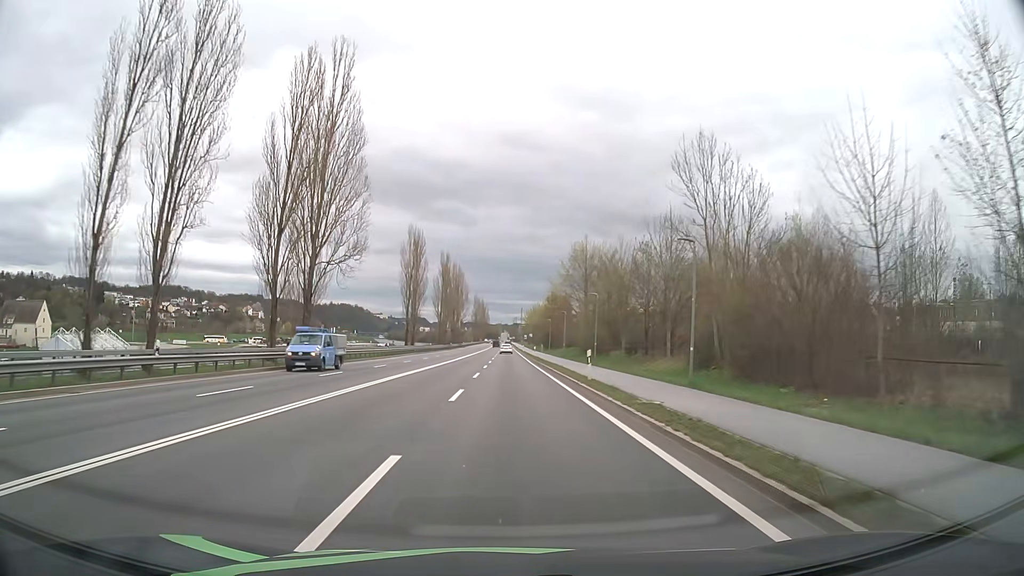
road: primary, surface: asphalt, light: Day
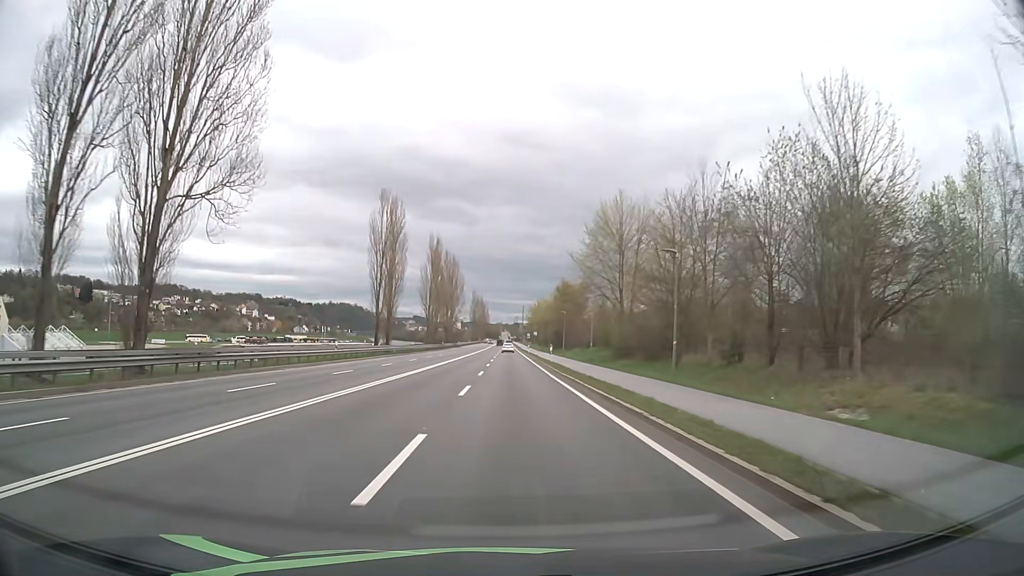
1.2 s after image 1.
(-0.1, +22.2) m; 0°
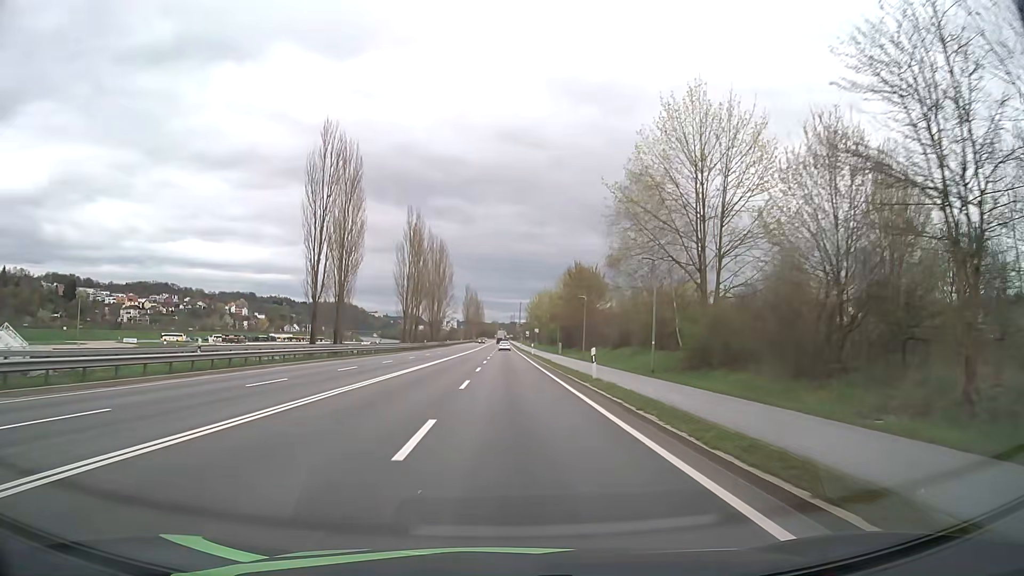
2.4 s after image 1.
(+0.1, +22.4) m; 0°
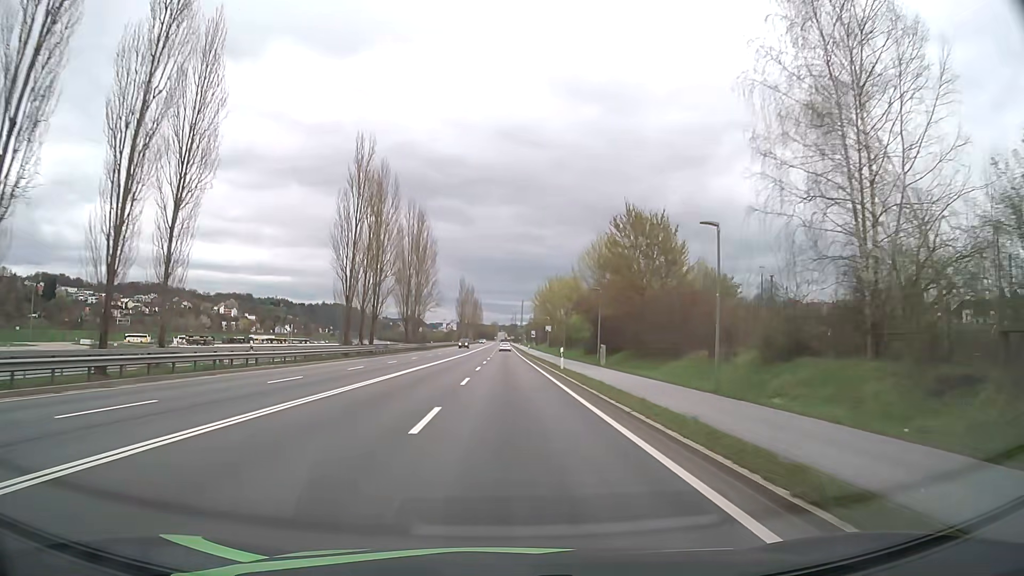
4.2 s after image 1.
(+0.1, +33.8) m; 0°
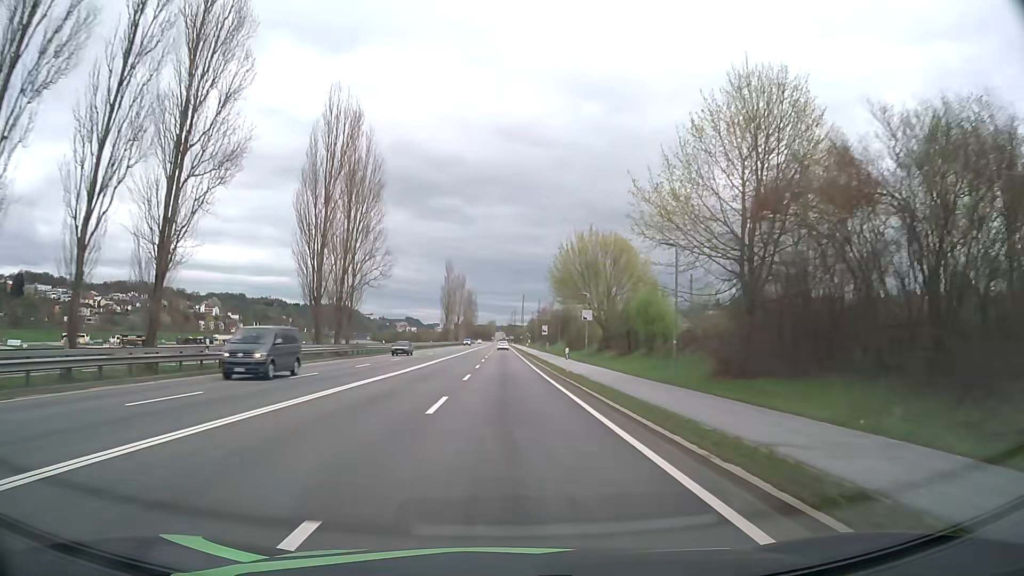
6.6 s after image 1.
(-0.1, +45.4) m; 0°
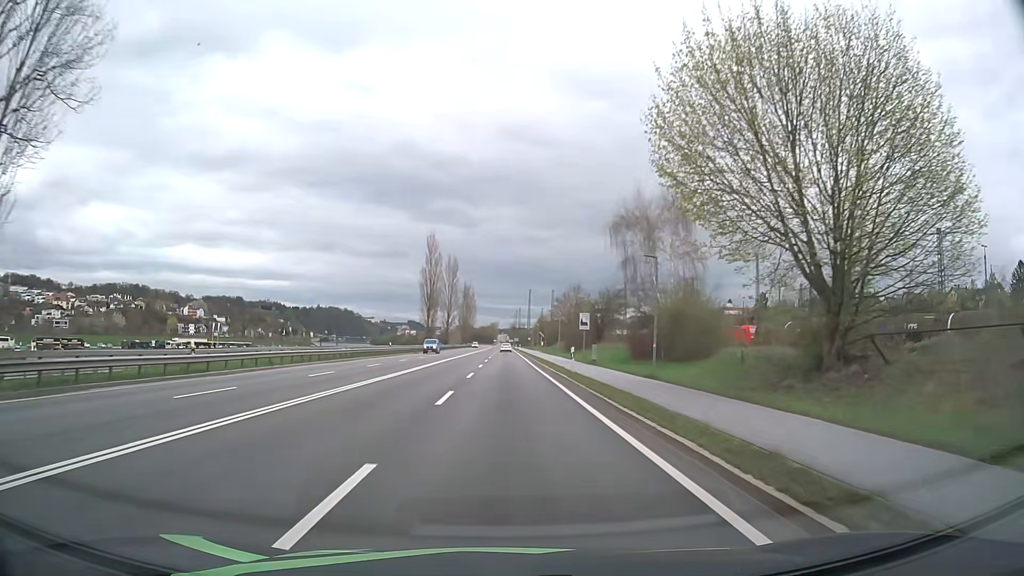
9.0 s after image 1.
(0.0, +45.8) m; 0°
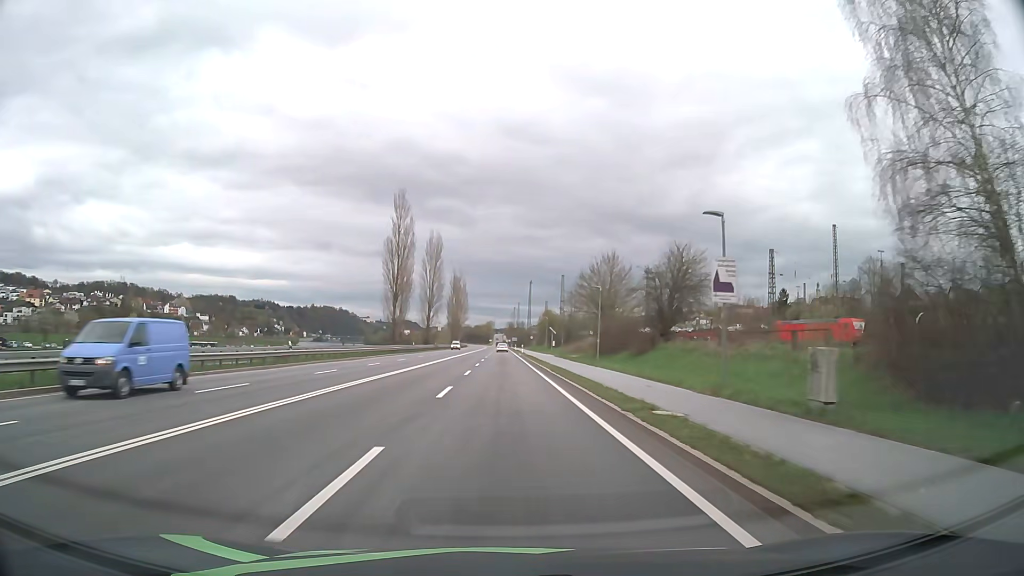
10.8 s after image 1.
(+0.1, +34.4) m; 0°
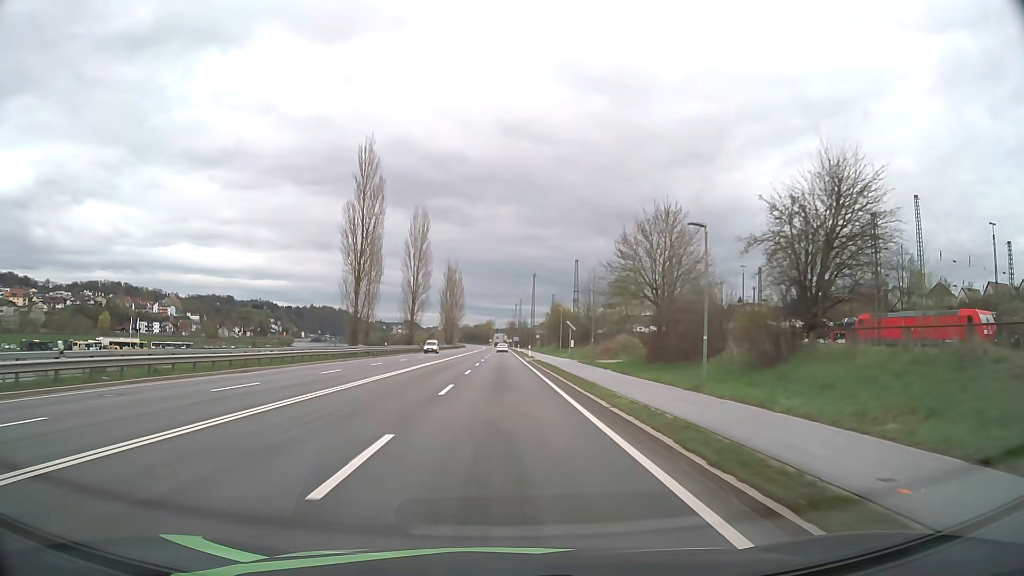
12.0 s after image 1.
(0.0, +22.8) m; 0°
(0, +10) (0, +20) (0, +30) (0, +40) (0, +50) (0, +60) (0, +70) (0, +80) (0, +90) (0, +100) m
